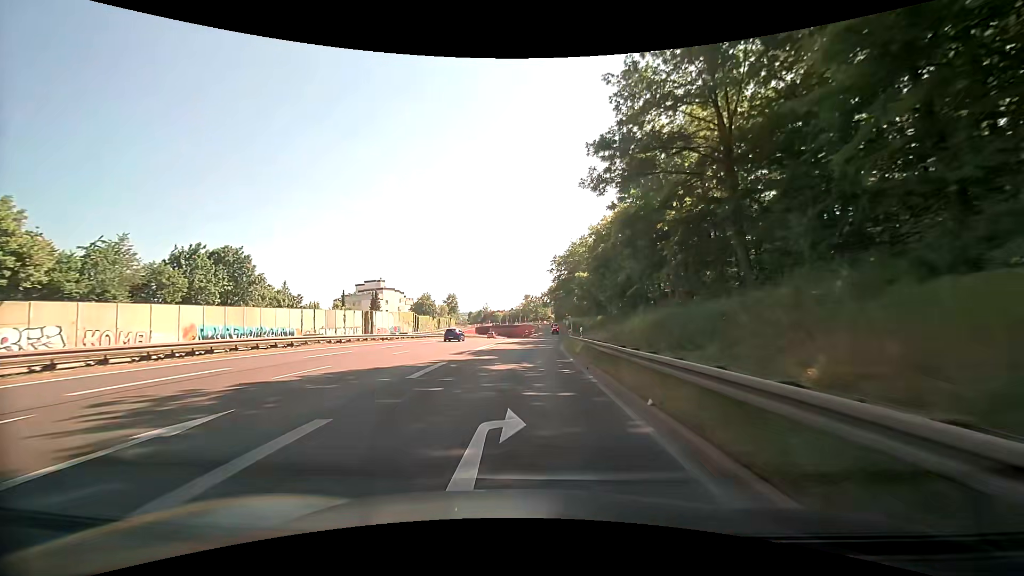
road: trunk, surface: asphalt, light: Day
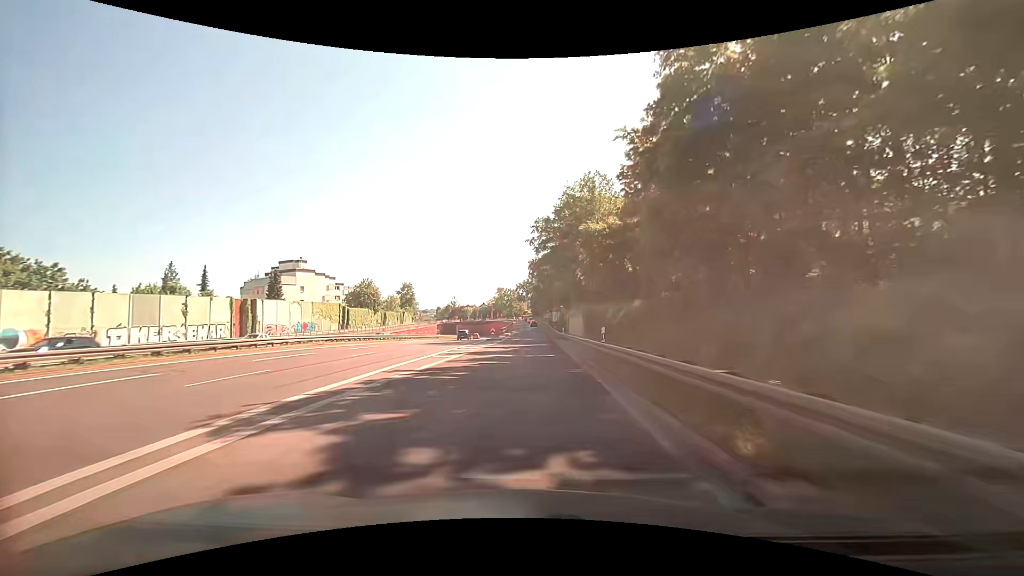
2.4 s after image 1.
(+0.6, +36.7) m; +3°
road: trunk_link
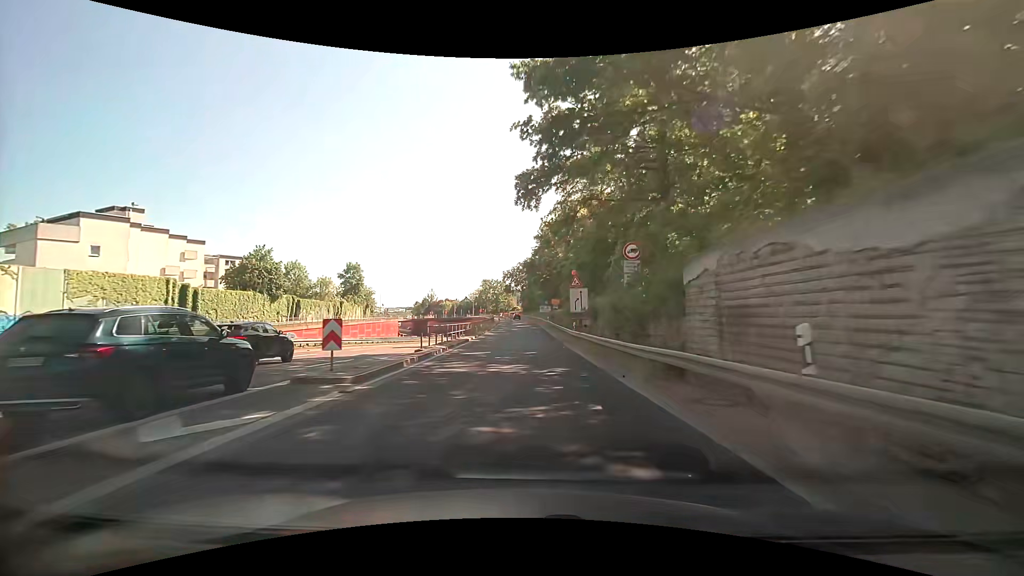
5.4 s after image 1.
(+0.5, +45.3) m; +2°
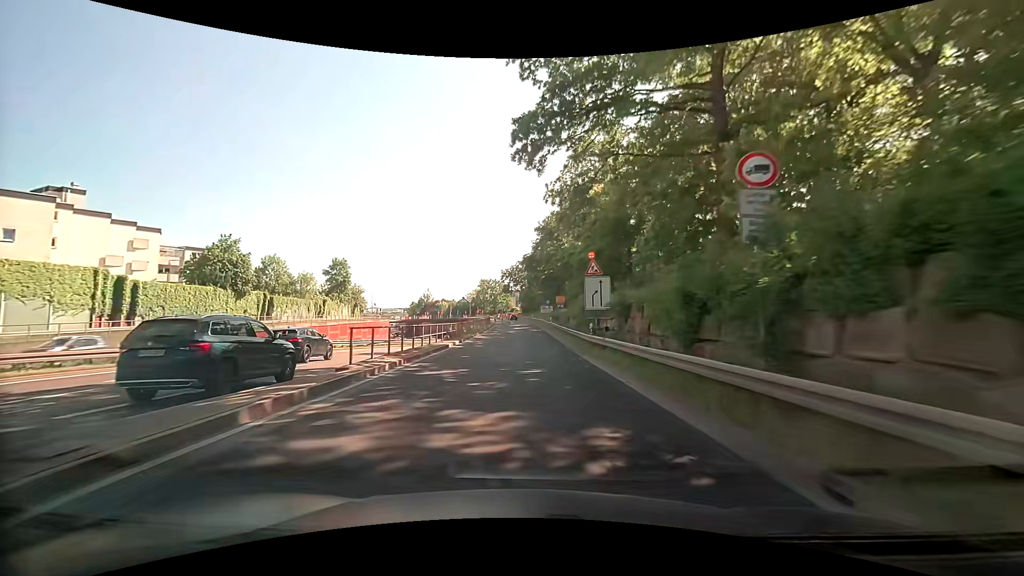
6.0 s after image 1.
(-0.1, +9.0) m; -1°
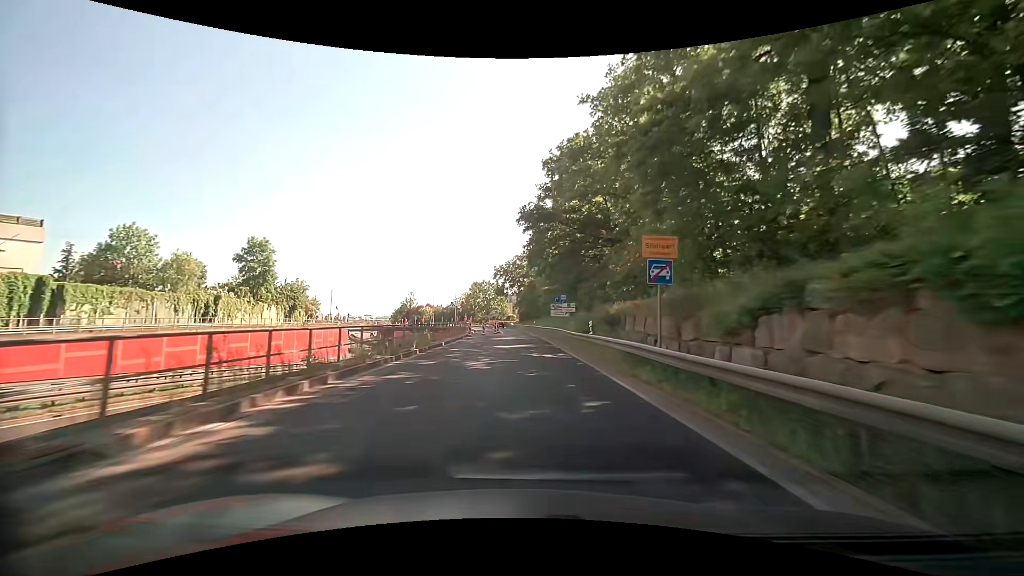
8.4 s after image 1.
(+0.4, +35.4) m; 0°
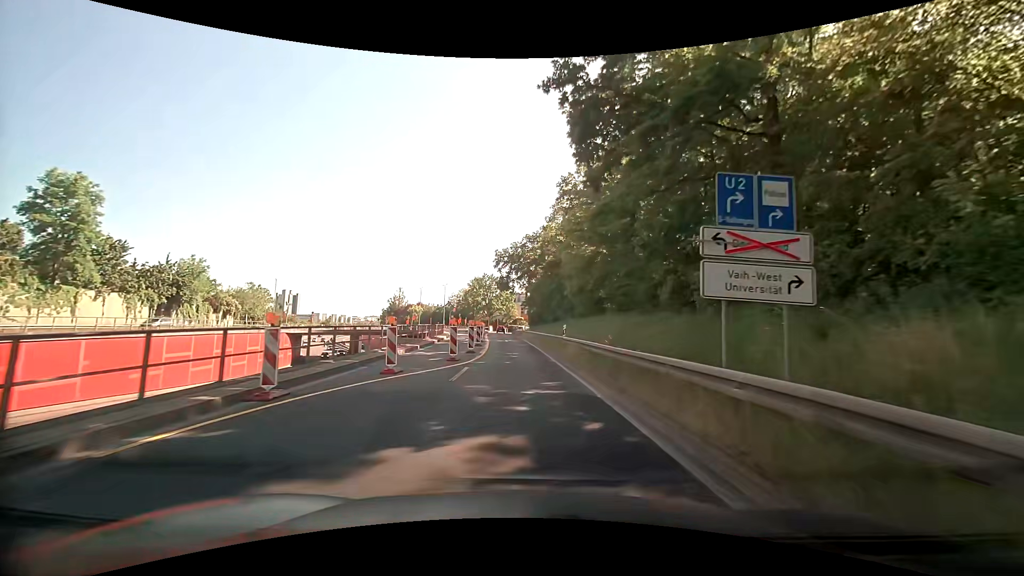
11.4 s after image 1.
(-0.1, +36.6) m; -1°
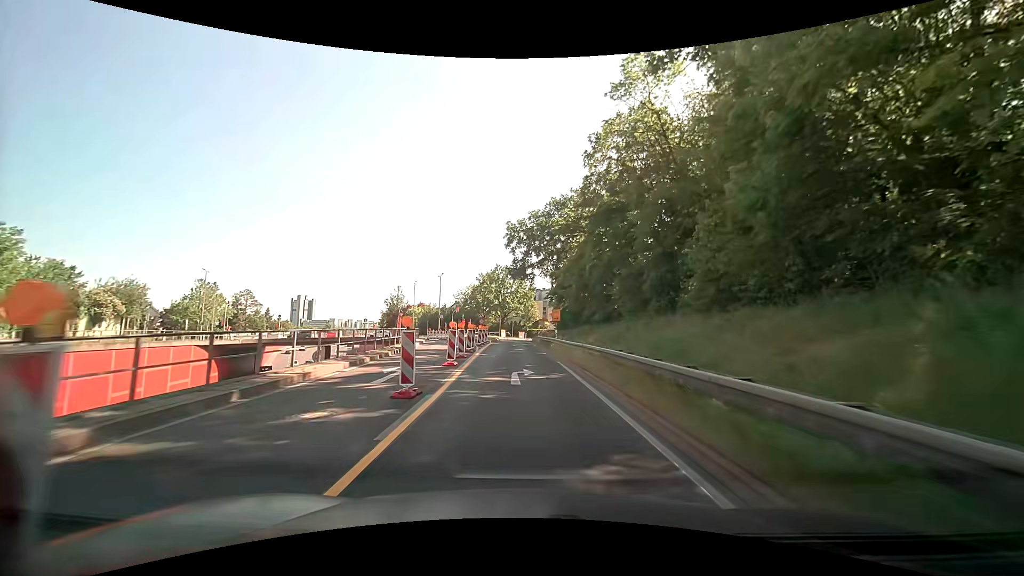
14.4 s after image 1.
(-0.7, +29.9) m; -3°
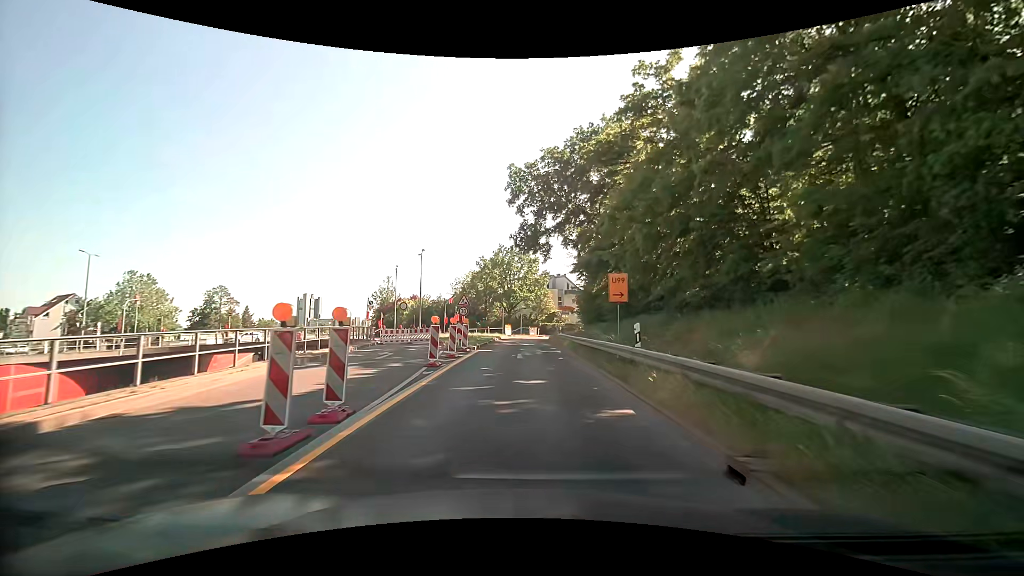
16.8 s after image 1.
(-0.1, +22.1) m; -1°
(0, +10) (0, +20) (0, +30) (0, +40) (0, +50) (+1, +60) (+5, +69) (+12, +75) (+22, +79) (+31, +82) m
